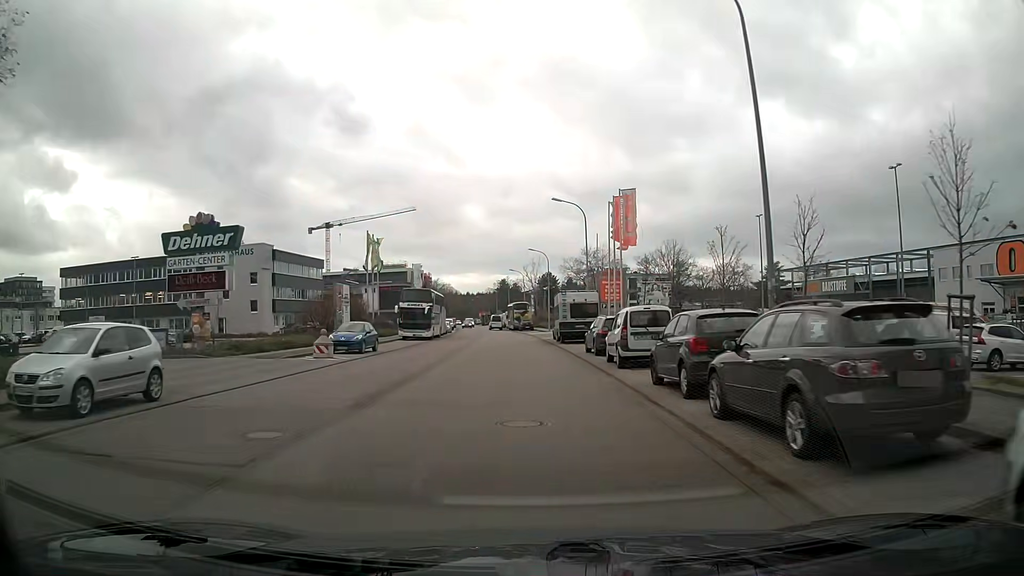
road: tertiary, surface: asphalt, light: Day
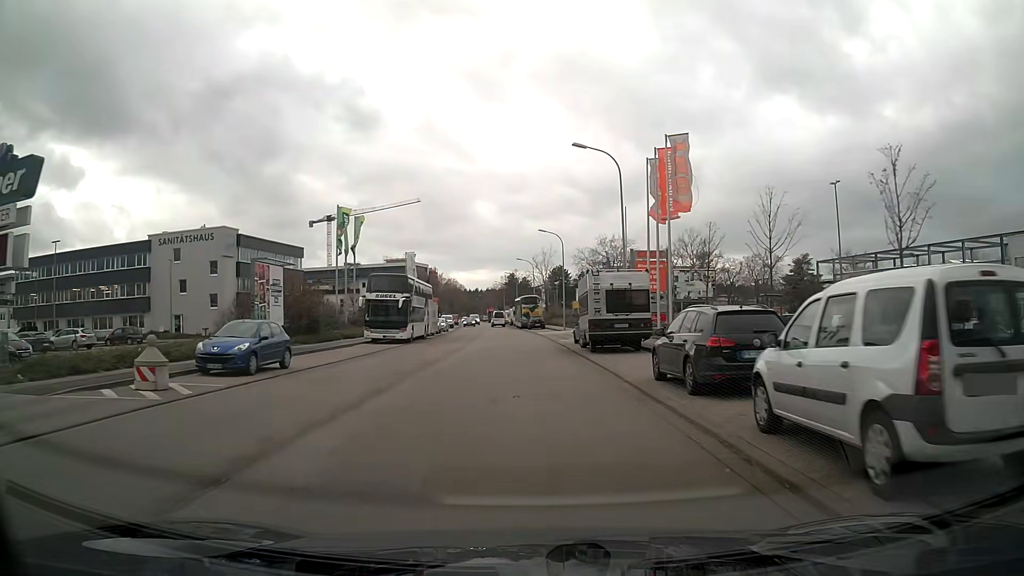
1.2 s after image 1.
(-0.1, +13.7) m; -1°
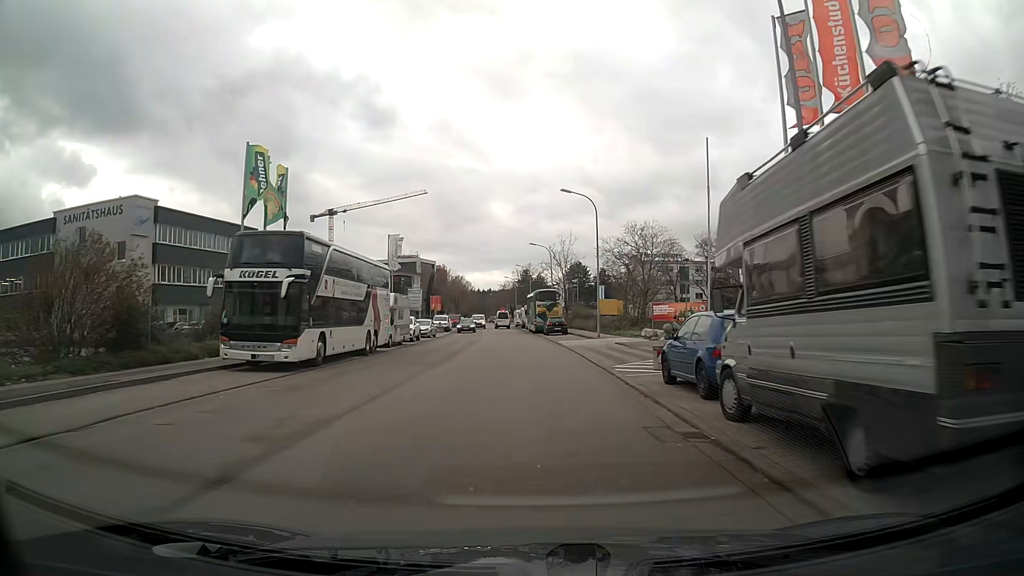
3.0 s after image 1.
(-0.2, +20.2) m; -1°
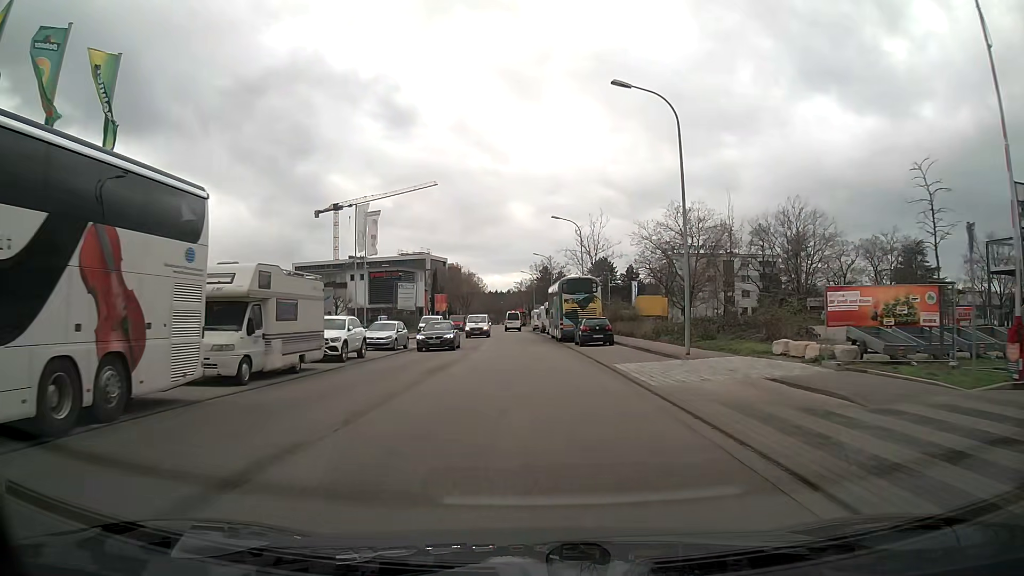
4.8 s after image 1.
(-0.3, +20.2) m; -2°
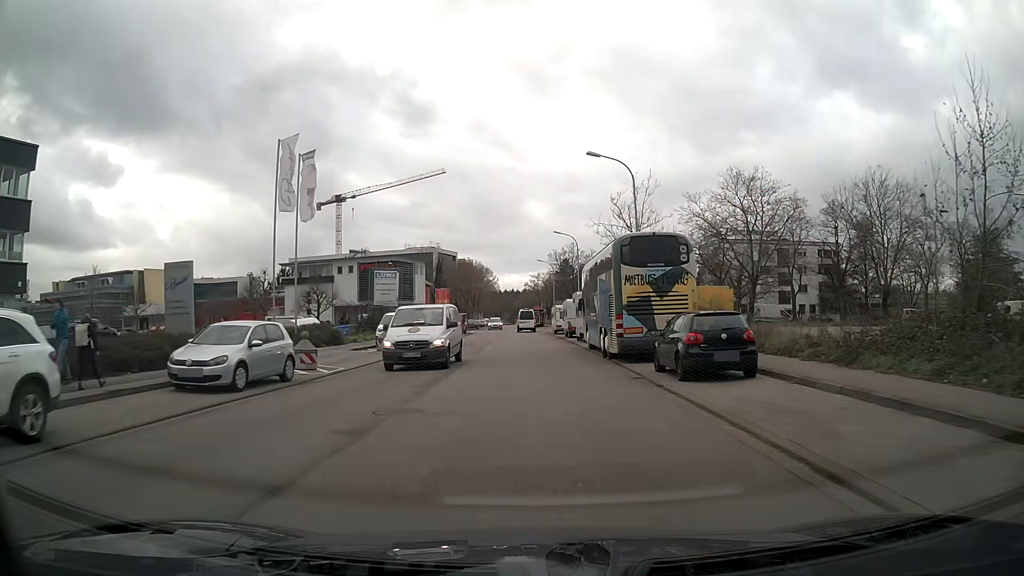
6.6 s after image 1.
(-0.2, +20.2) m; -1°
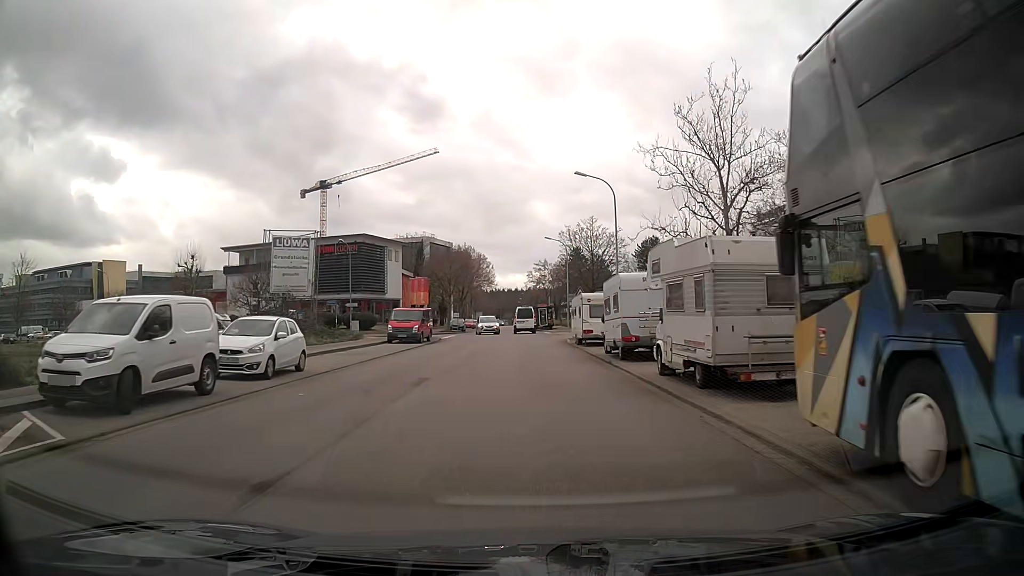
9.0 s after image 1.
(+0.2, +25.6) m; +1°
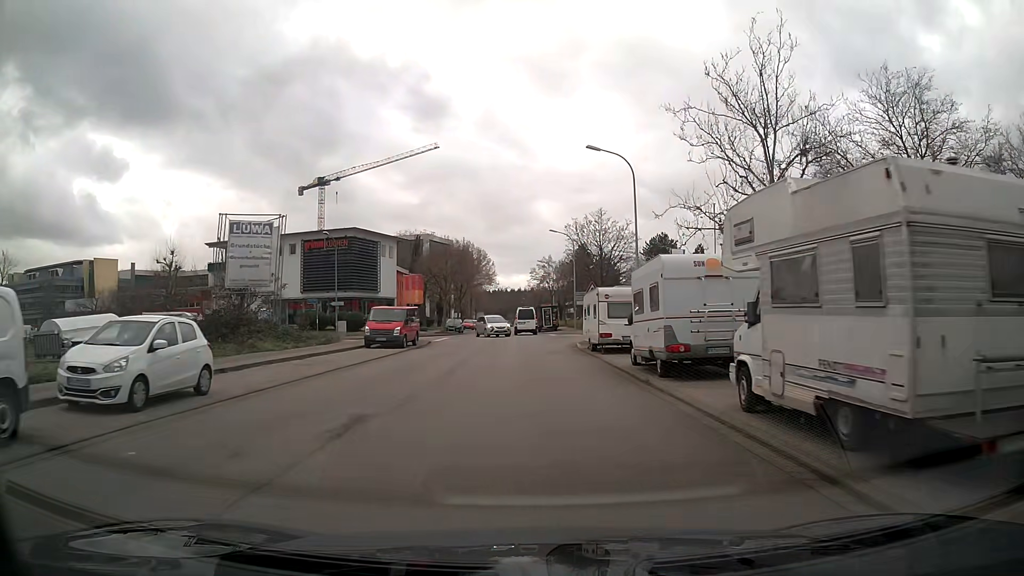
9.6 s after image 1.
(-0.1, +6.0) m; -1°
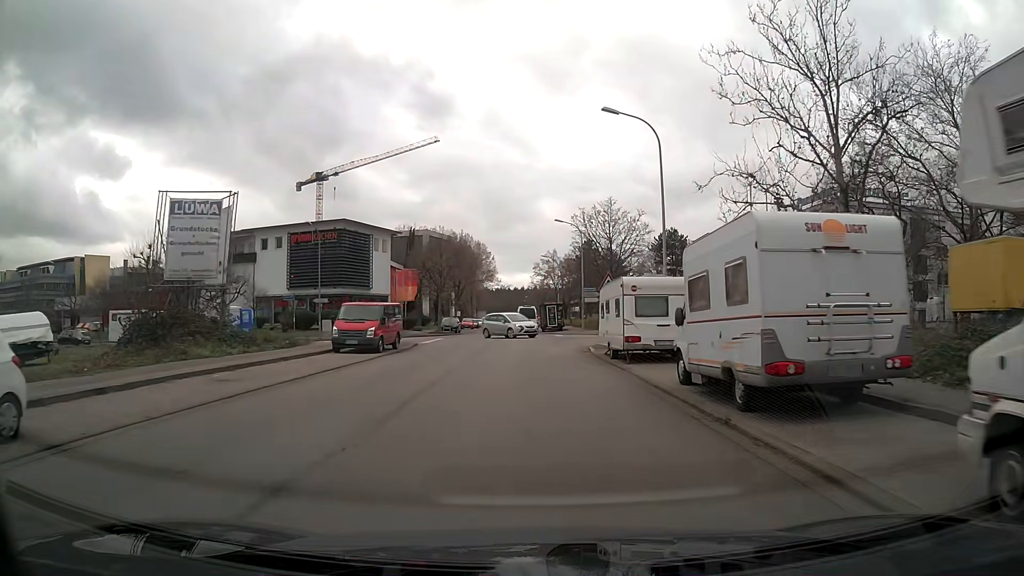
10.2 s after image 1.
(0.0, +5.8) m; 0°
(0, +10) (0, +20) (0, +30) (-1, +40) (-6, +48) (-16, +50) (-26, +51) (-36, +52) (-45, +54) (-55, +57) m
